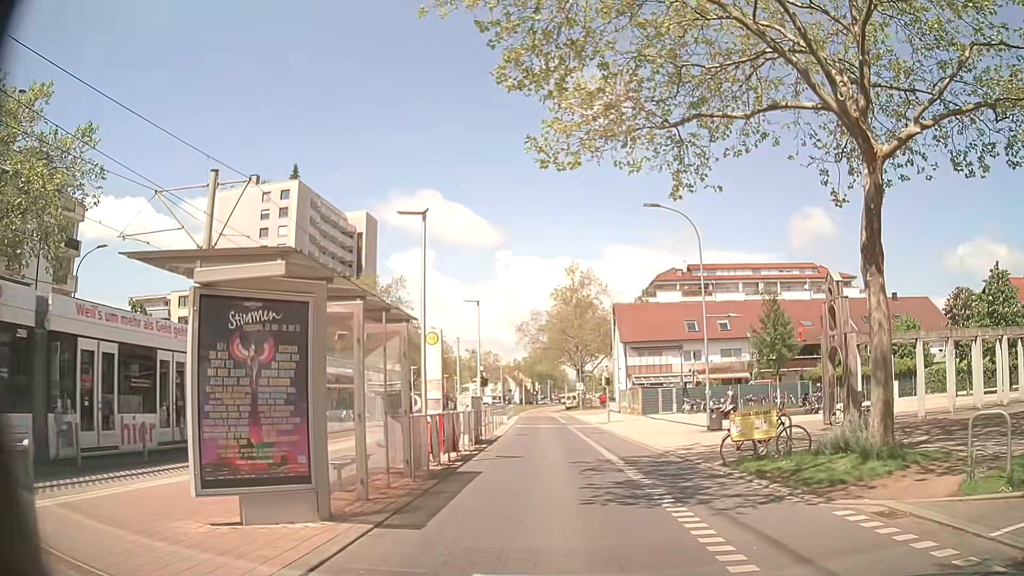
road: tertiary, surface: asphalt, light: Day
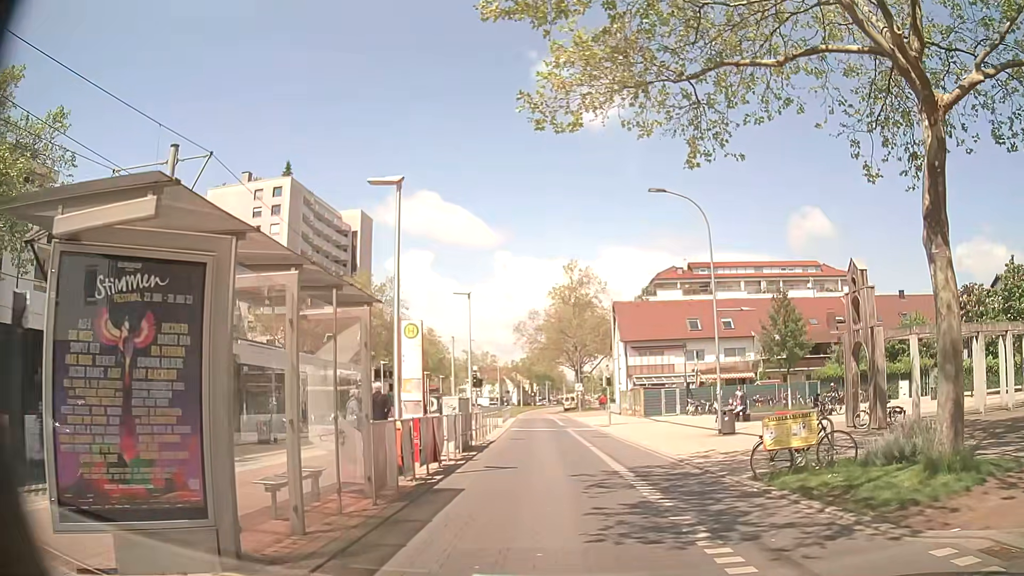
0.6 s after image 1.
(+0.1, +2.2) m; 0°
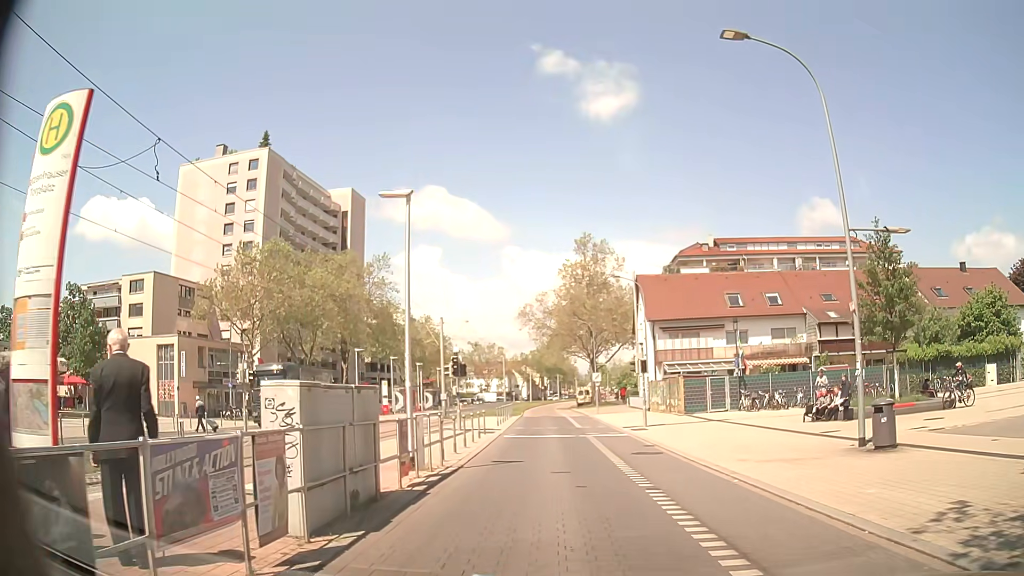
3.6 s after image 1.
(-0.1, +11.2) m; 0°
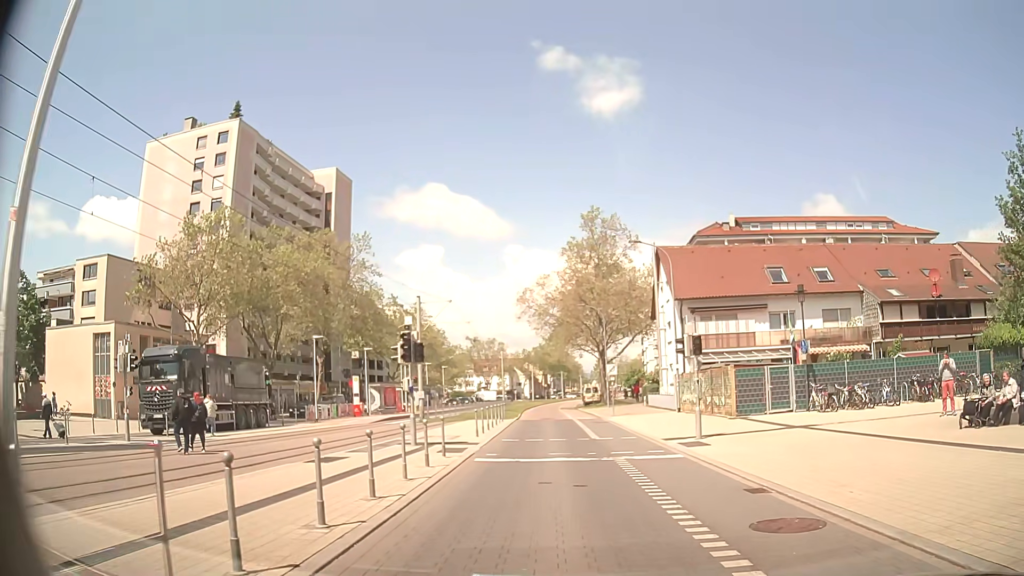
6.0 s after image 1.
(-0.4, +9.8) m; -2°
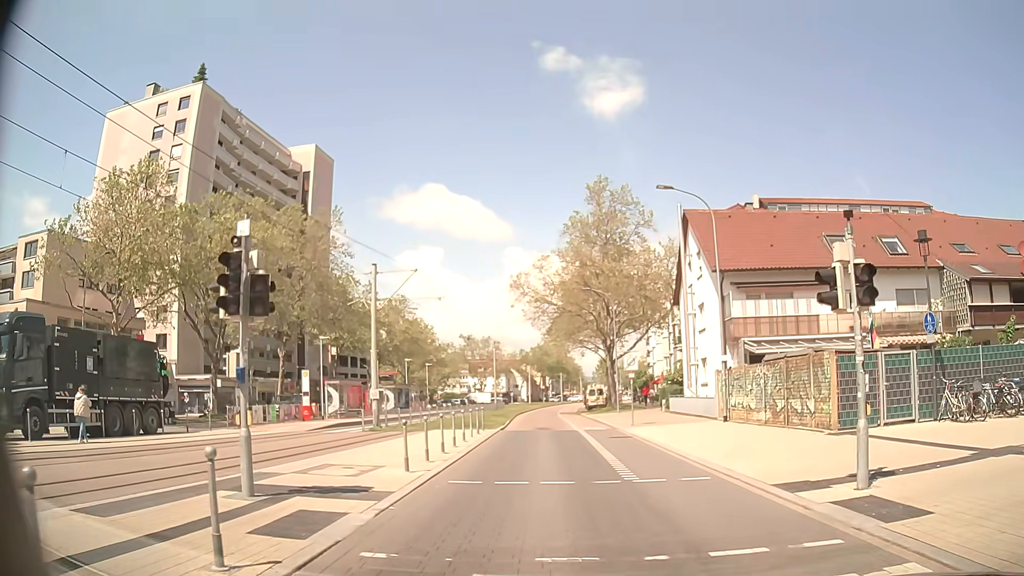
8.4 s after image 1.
(0.0, +10.1) m; +1°
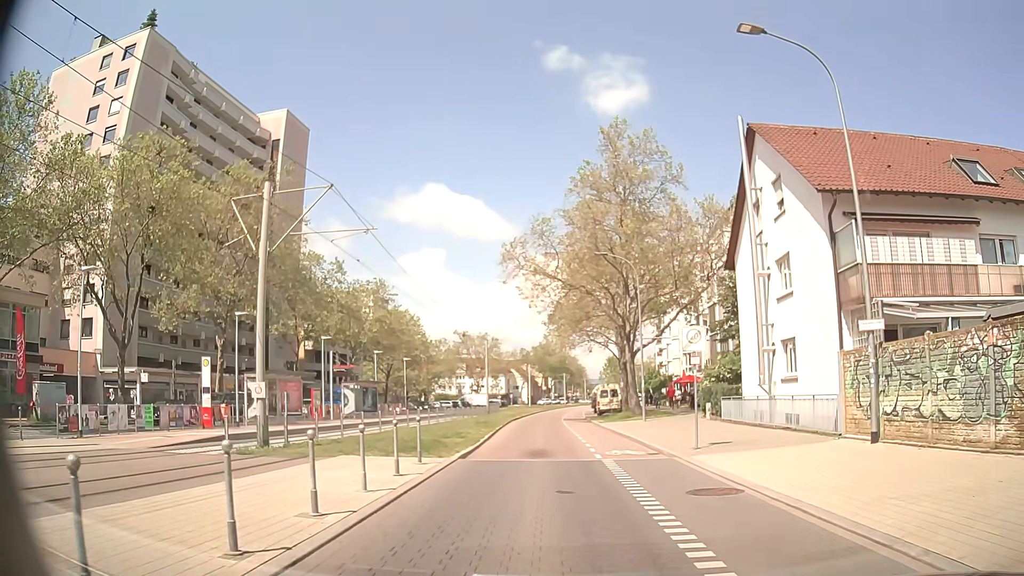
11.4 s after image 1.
(-0.3, +12.5) m; 0°
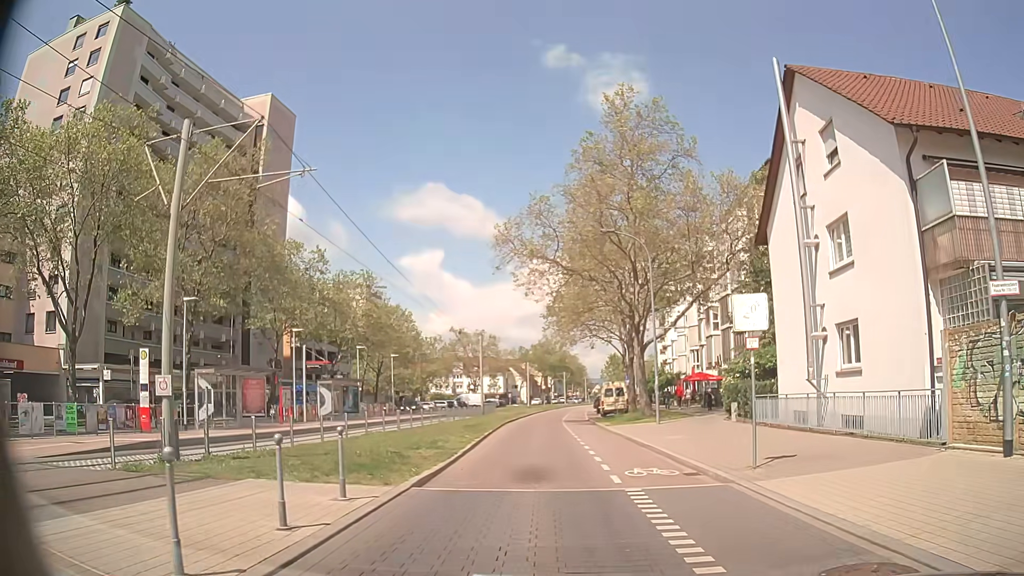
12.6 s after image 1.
(0.0, +4.8) m; 0°
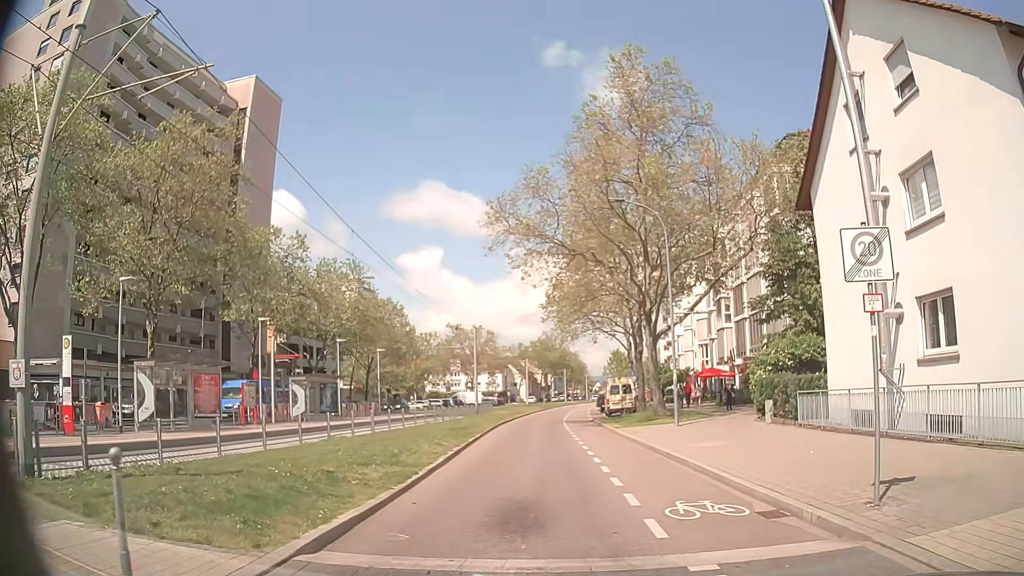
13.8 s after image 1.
(0.0, +4.6) m; 0°
